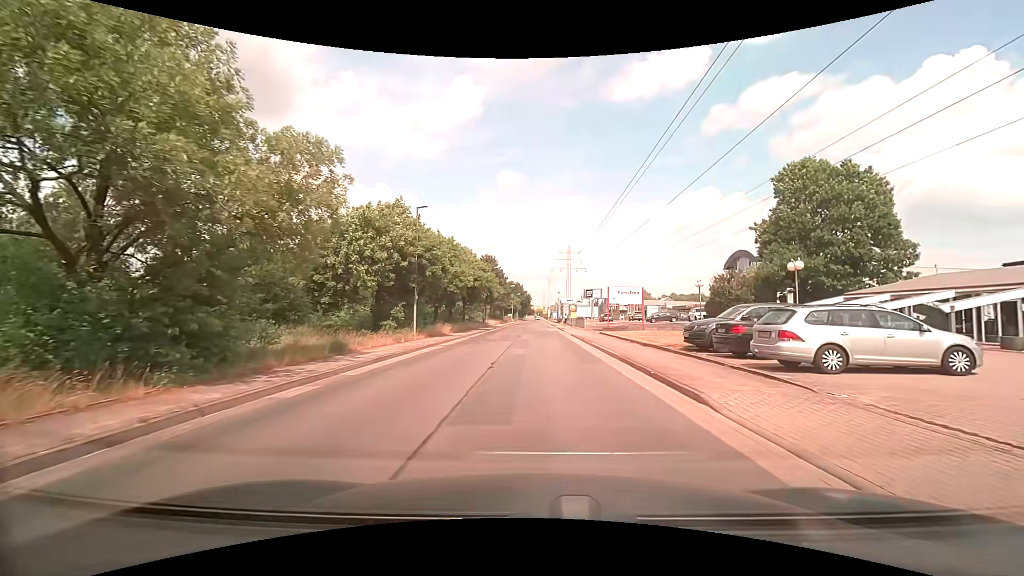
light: Day
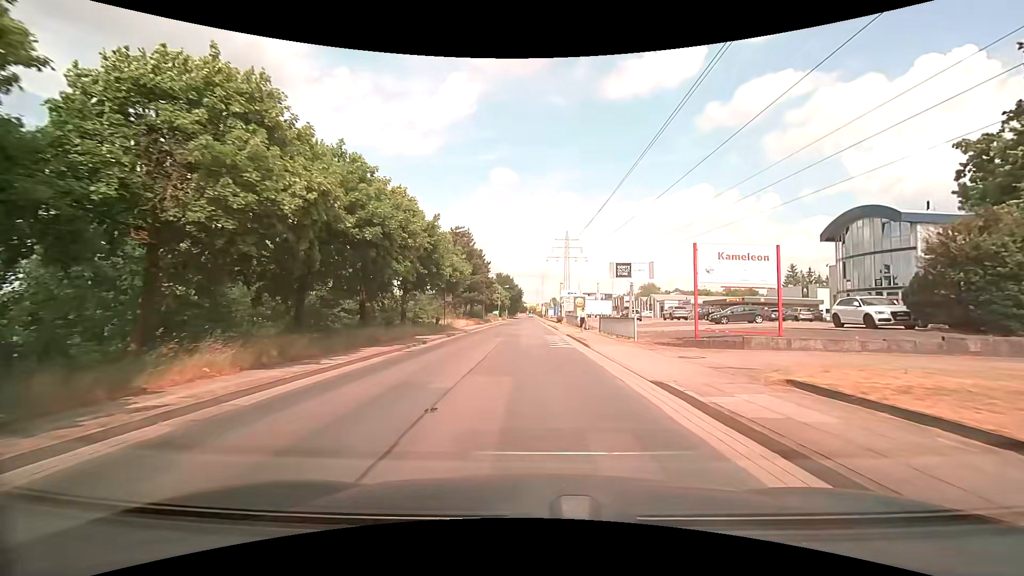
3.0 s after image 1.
(+0.4, +28.0) m; +1°
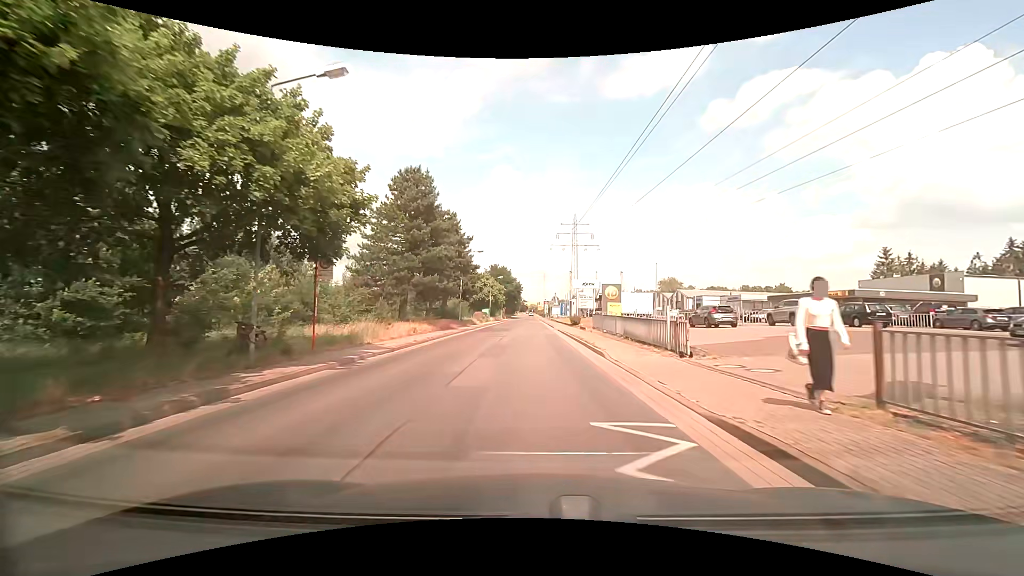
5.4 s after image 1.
(-0.2, +26.0) m; 0°
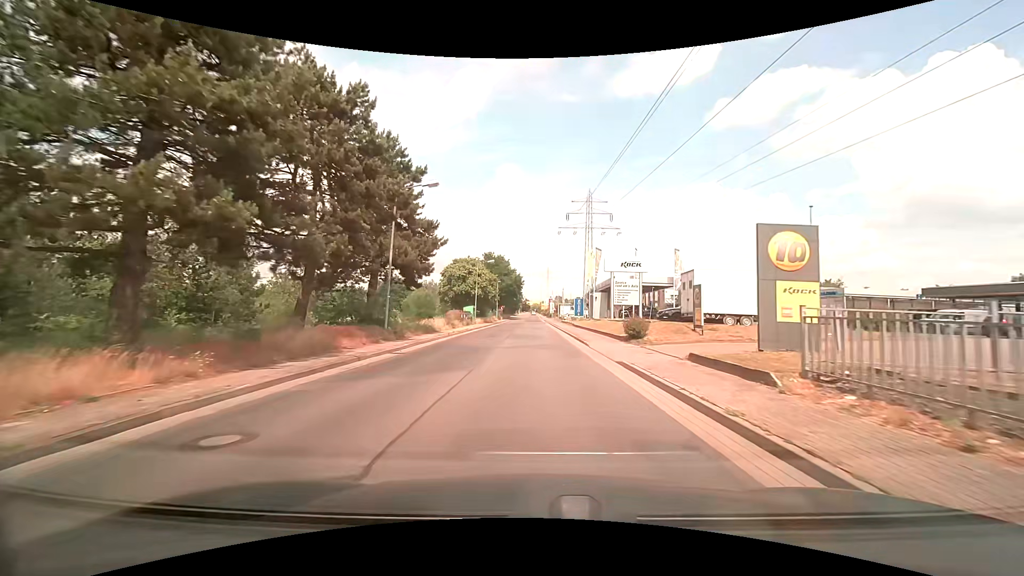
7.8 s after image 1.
(-0.4, +26.8) m; 0°
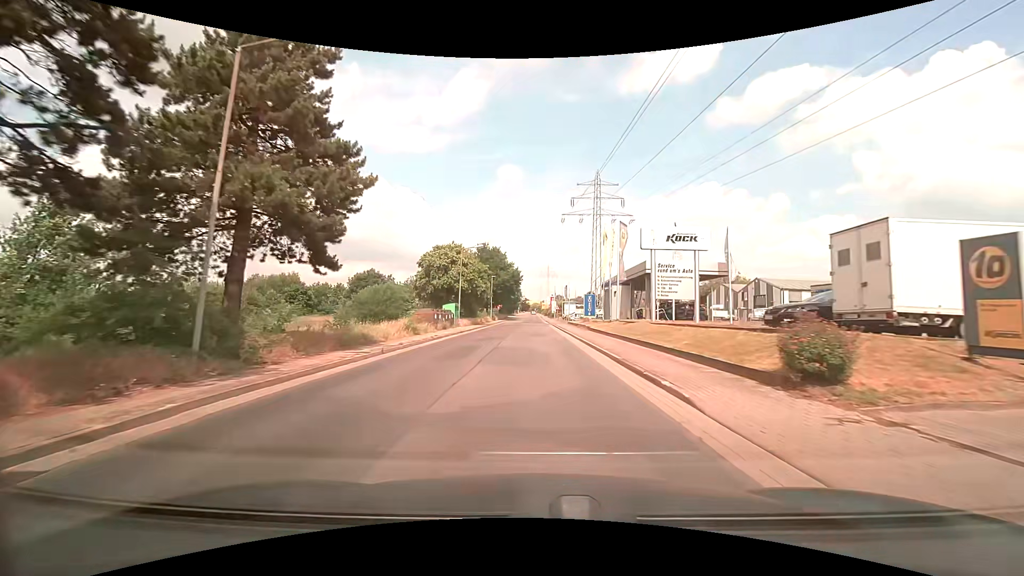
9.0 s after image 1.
(0.0, +13.8) m; 0°
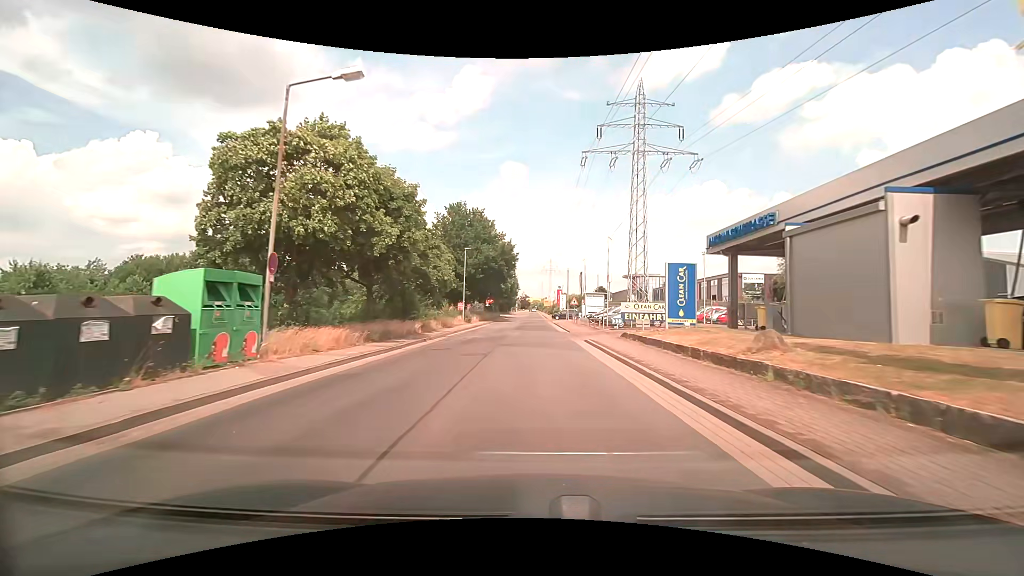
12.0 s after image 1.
(-0.2, +35.4) m; 0°
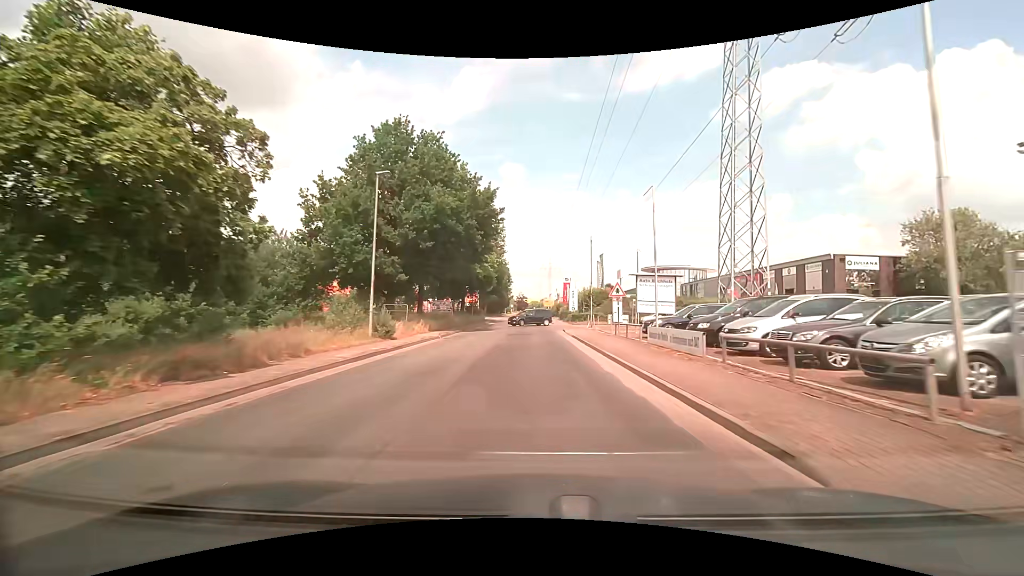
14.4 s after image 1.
(+0.1, +28.5) m; 0°
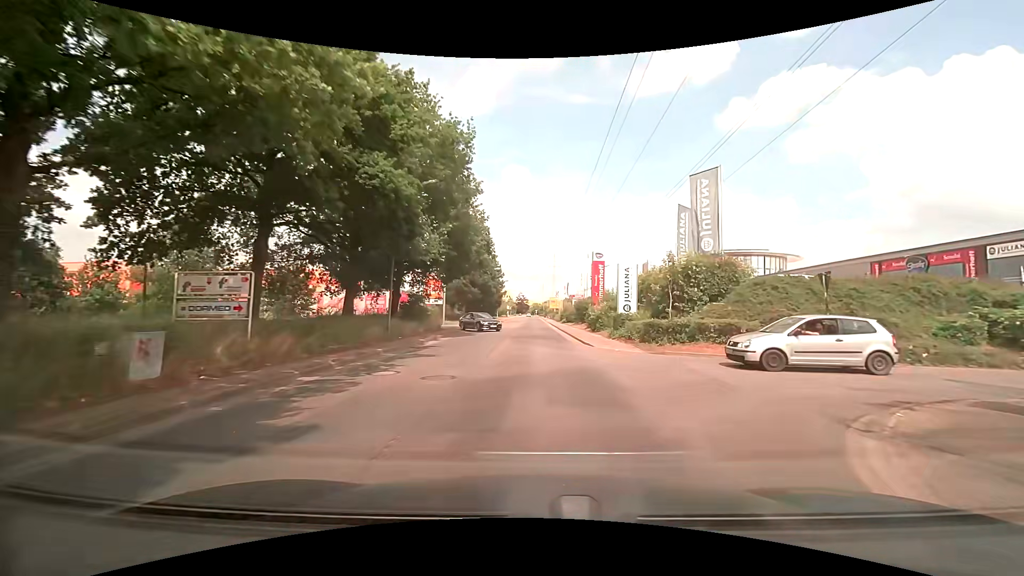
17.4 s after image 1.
(-0.1, +35.7) m; 0°
(0, +10) (0, +20) (0, +30) (0, +40) (0, +50) (0, +60) (0, +70) (0, +80) (0, +90) (0, +100) m
